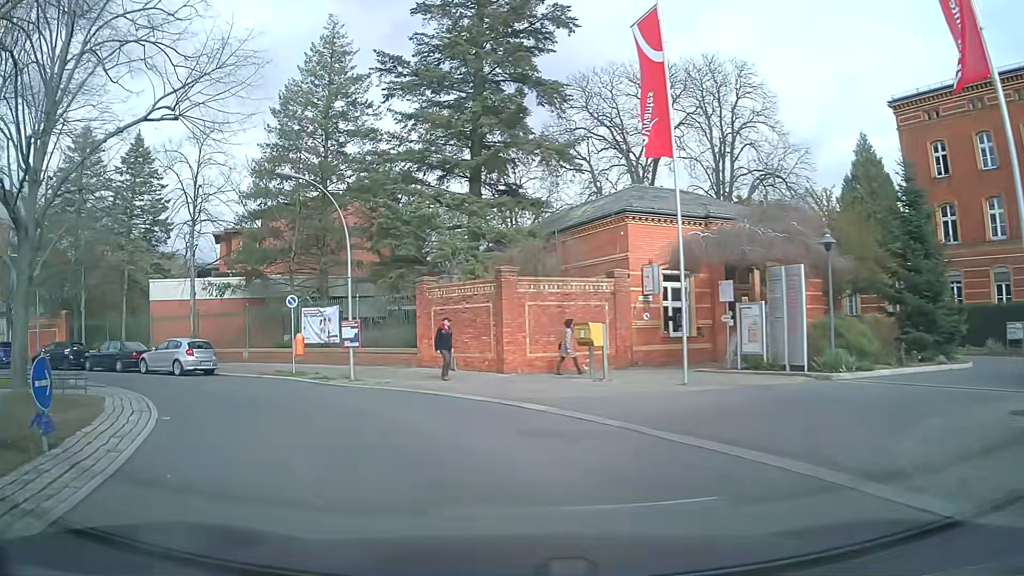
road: residential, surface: asphalt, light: Day
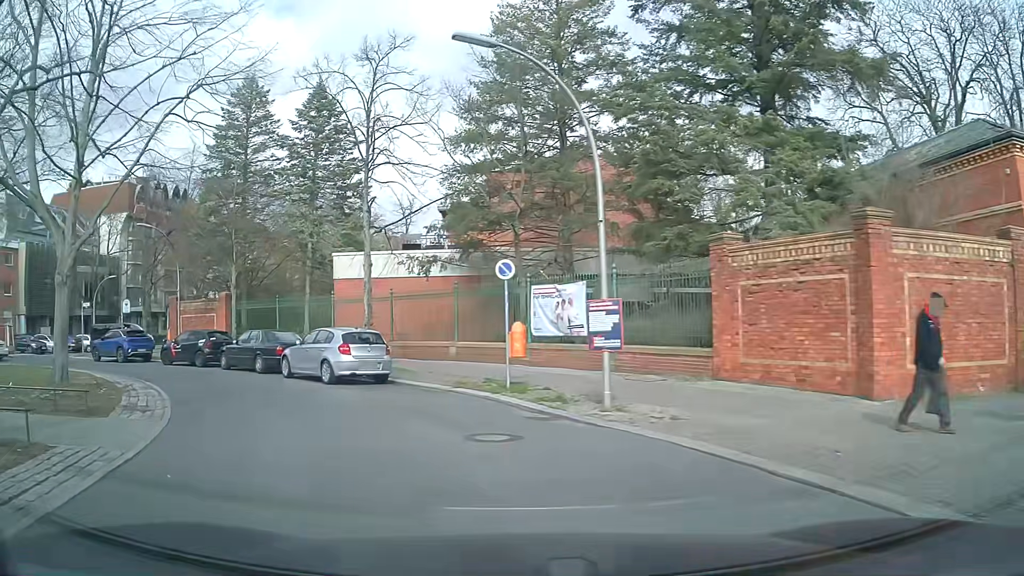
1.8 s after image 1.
(-1.6, +9.2) m; -20°
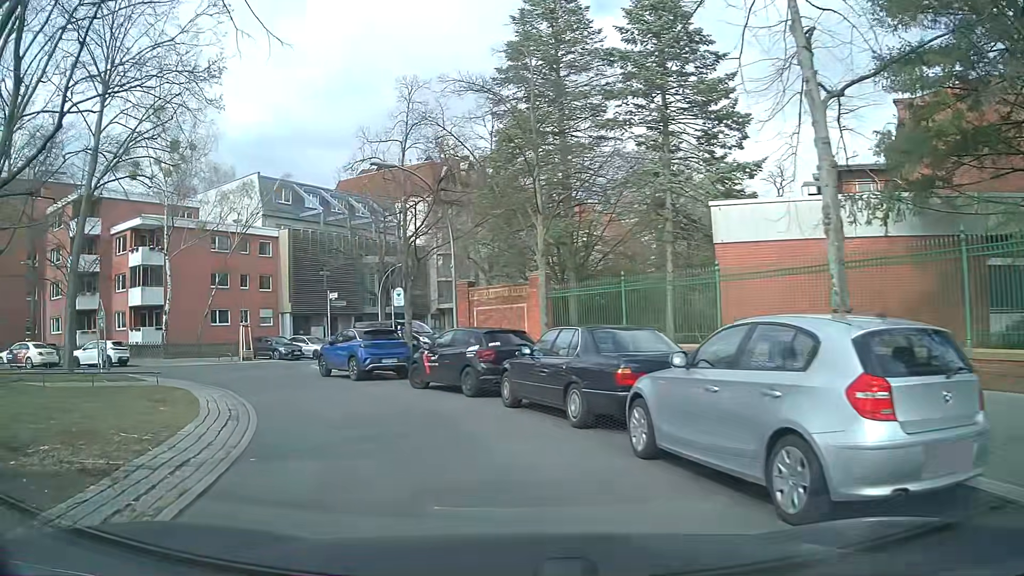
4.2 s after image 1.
(-3.5, +12.0) m; -32°
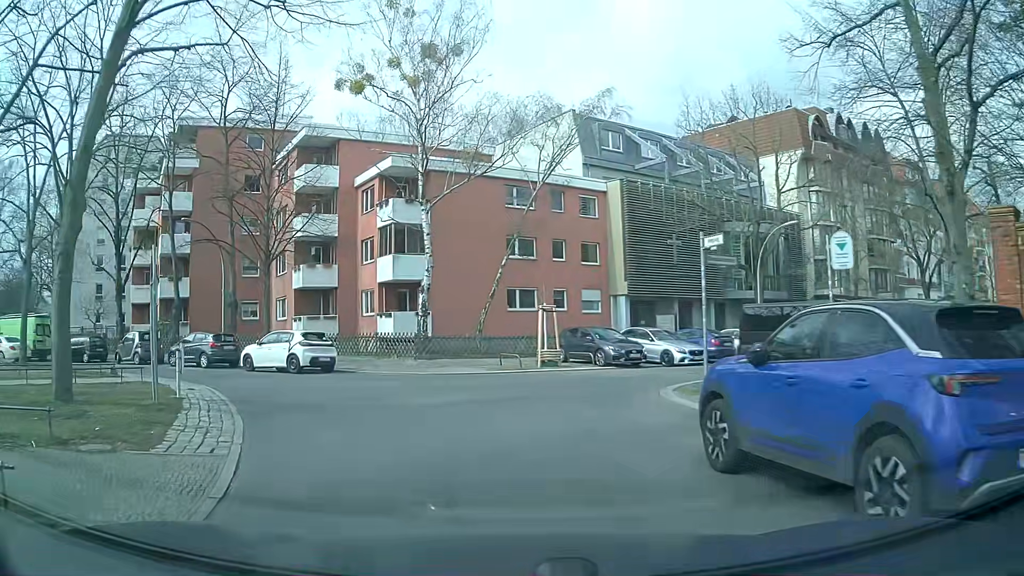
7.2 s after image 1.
(-3.6, +15.4) m; -27°
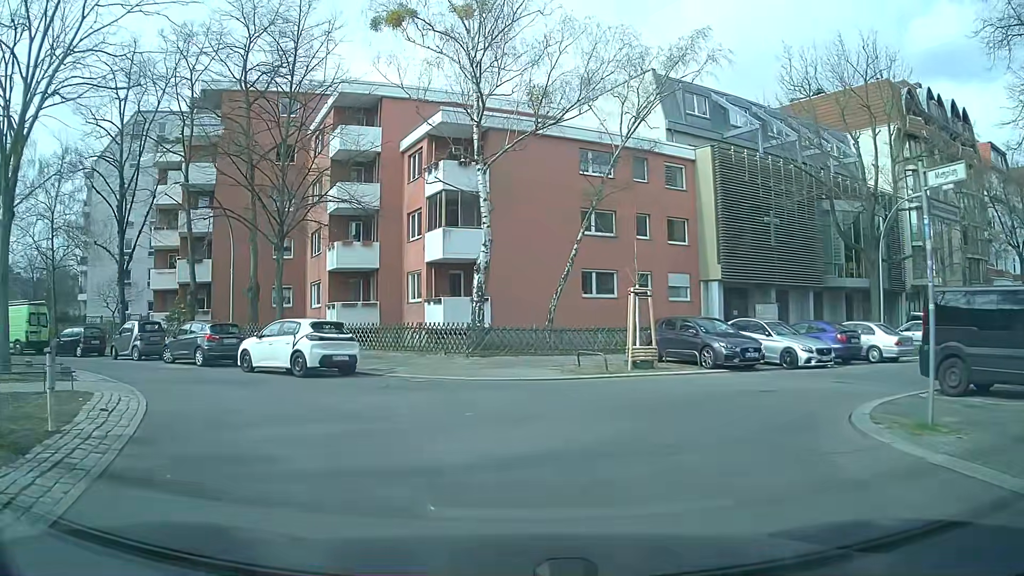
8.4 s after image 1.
(-0.4, +5.8) m; -6°
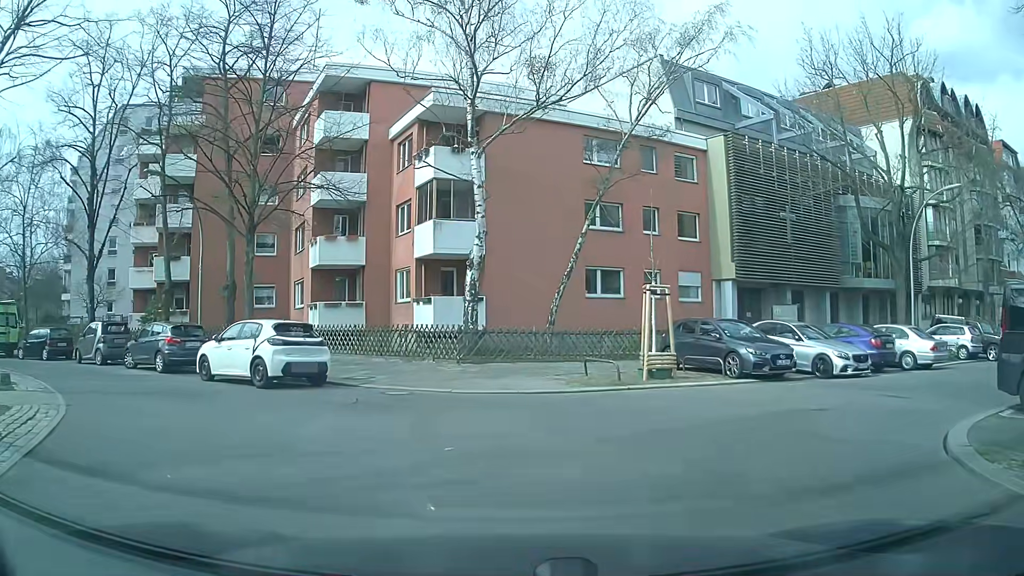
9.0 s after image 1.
(0.0, +2.4) m; +2°
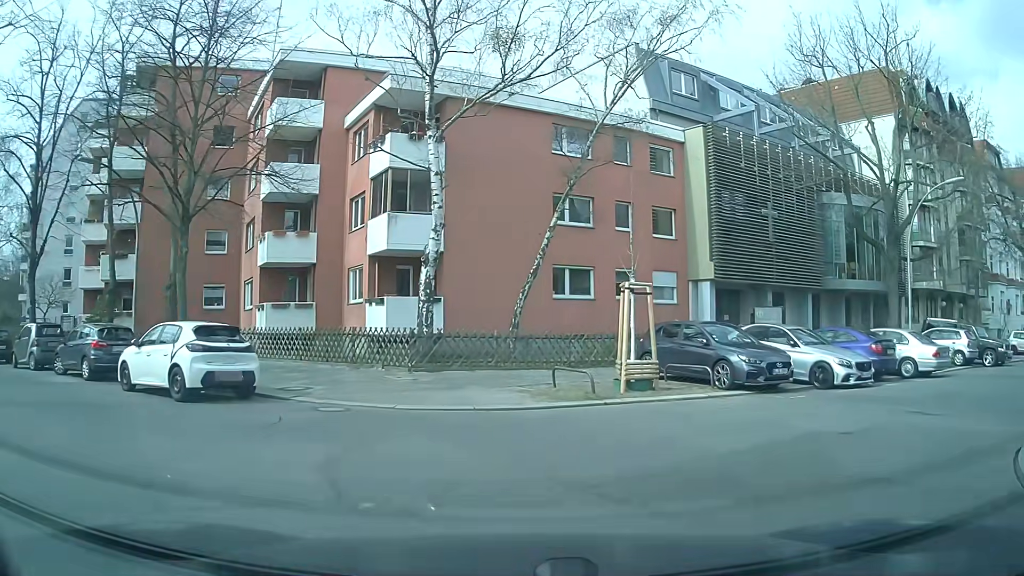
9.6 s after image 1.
(-0.1, +2.1) m; +1°
